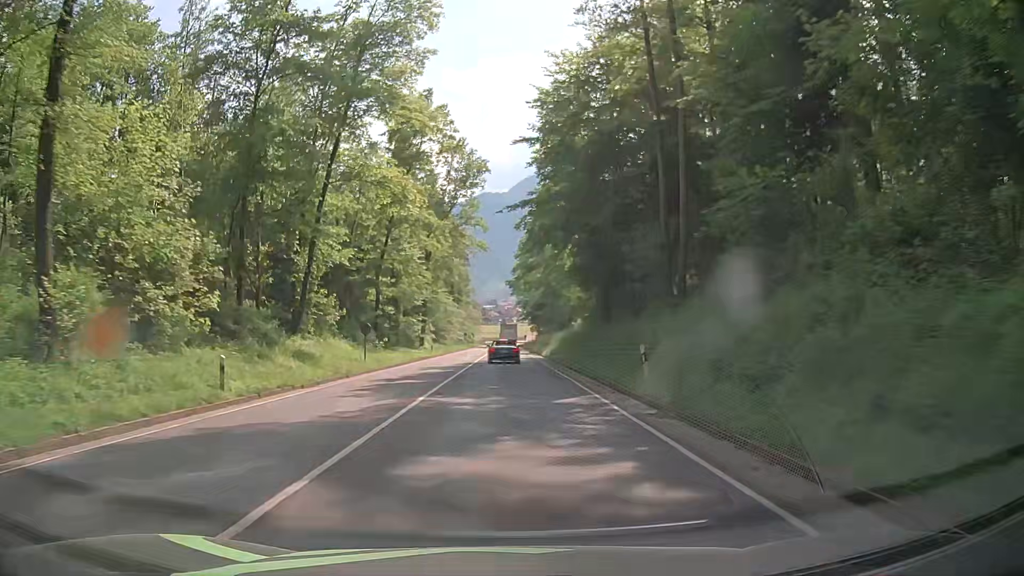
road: primary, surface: asphalt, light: Day
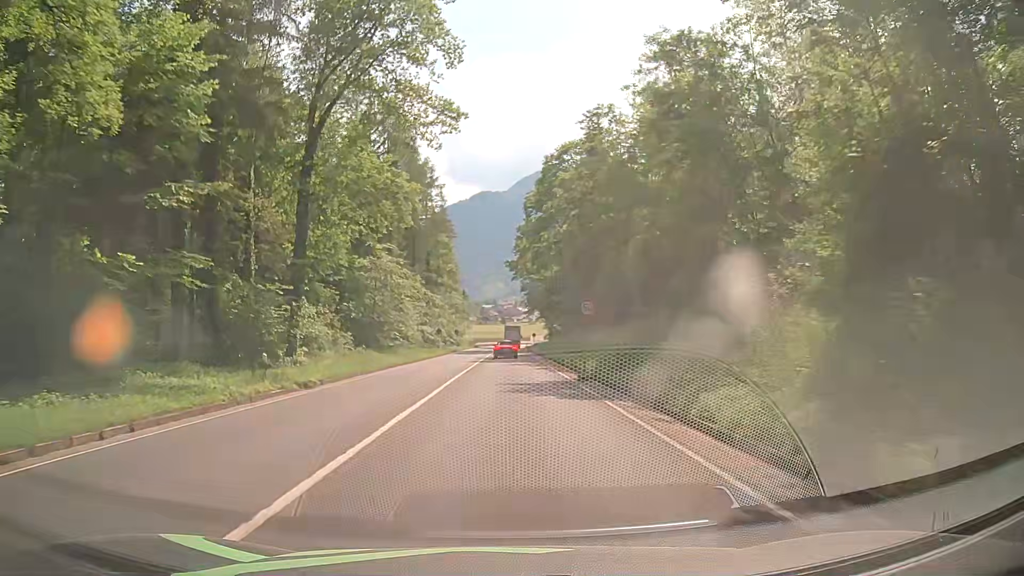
(-0.2, +45.3) m; 0°
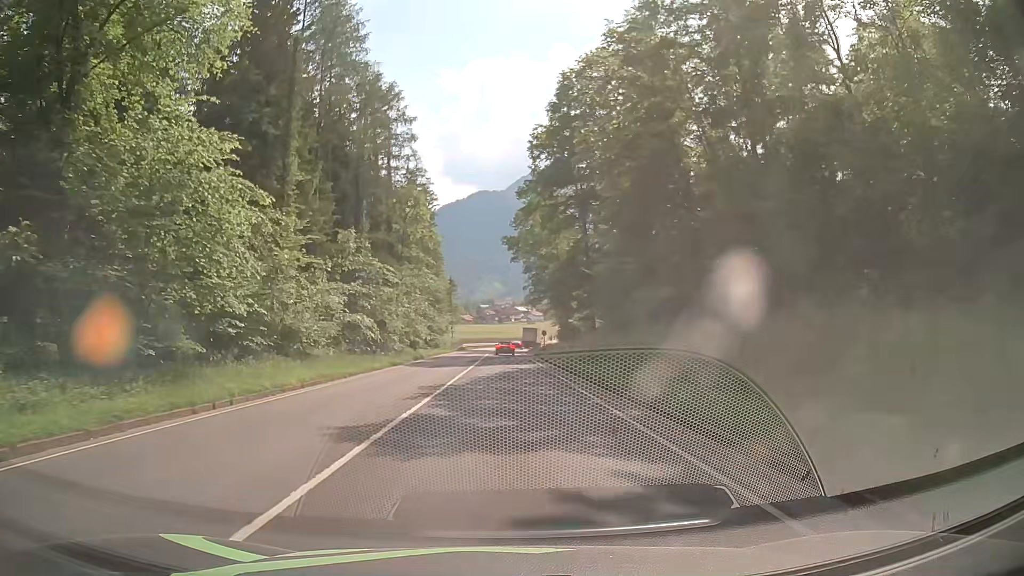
(+0.1, +32.2) m; -1°
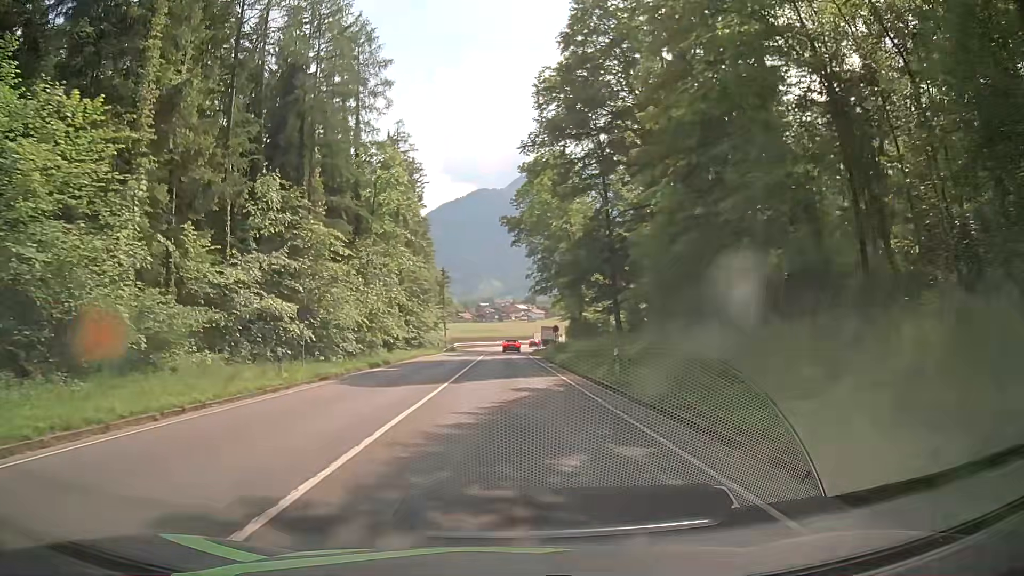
(+0.2, +15.6) m; 0°
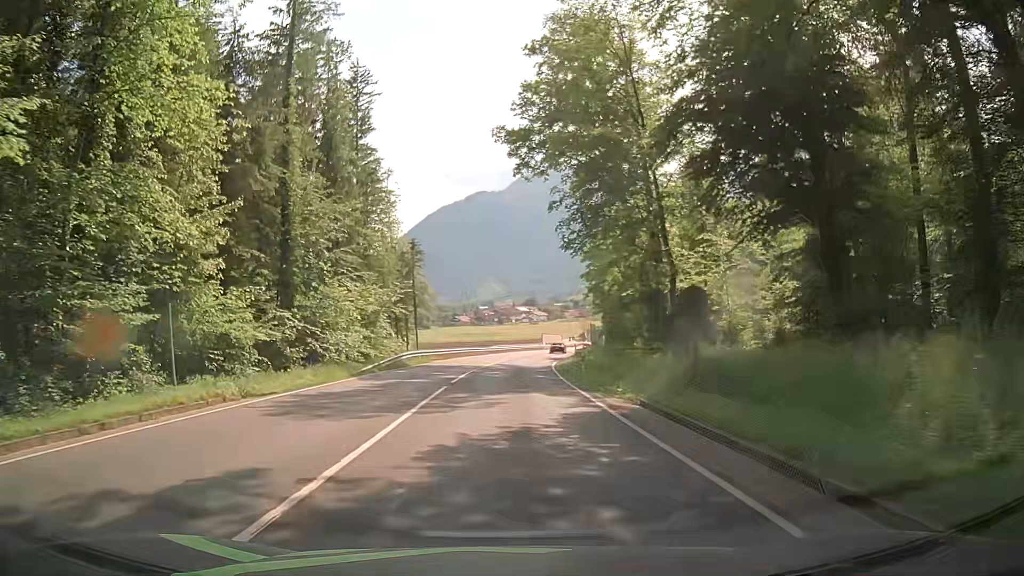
(+0.2, +38.4) m; 0°
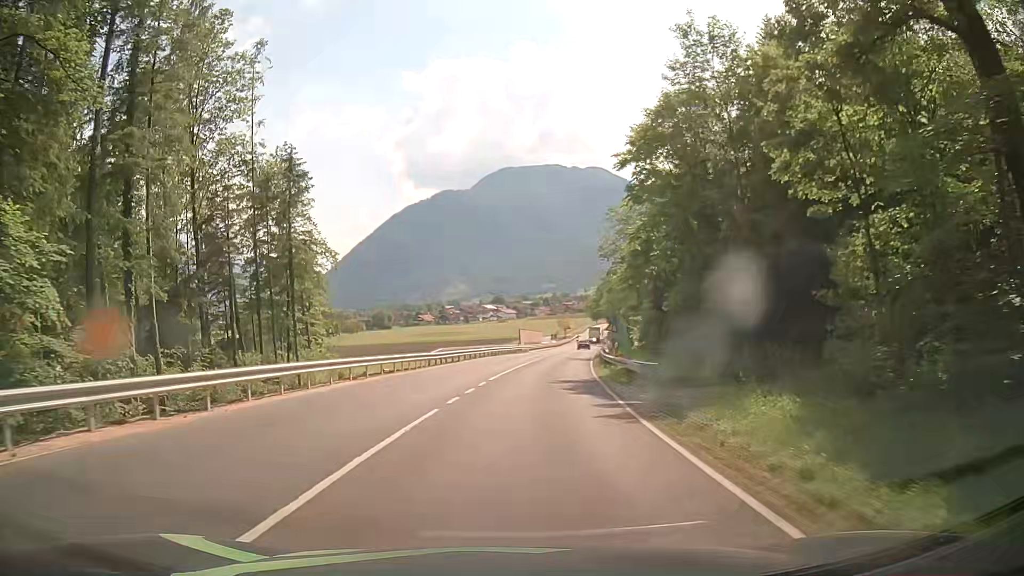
(+1.1, +38.2) m; +4°
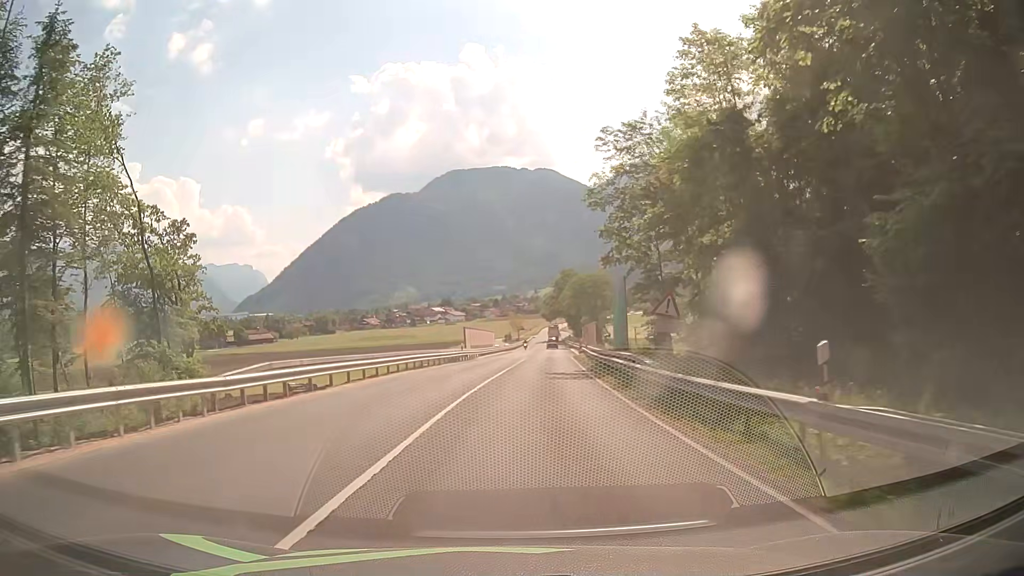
(+0.5, +23.0) m; +3°
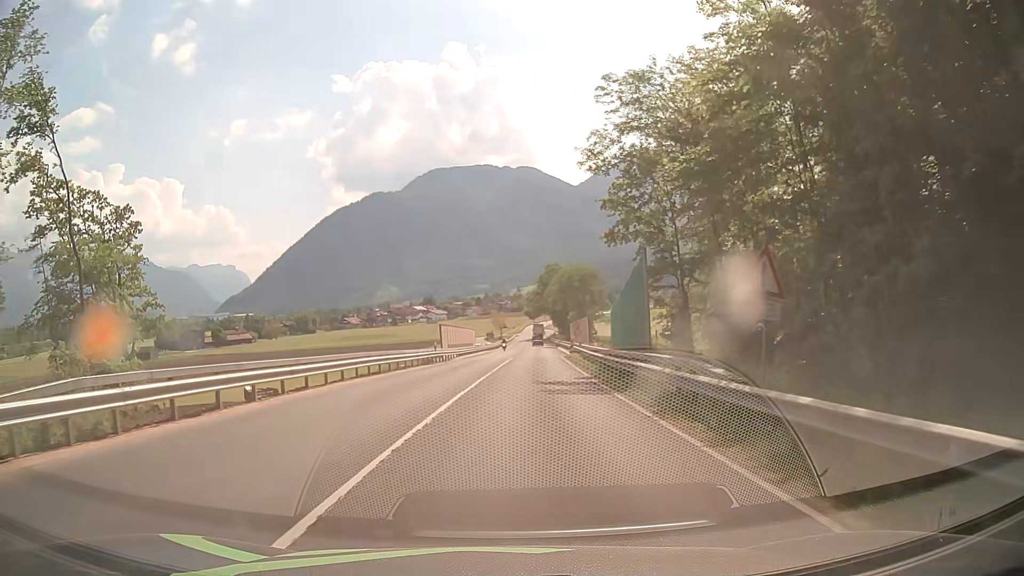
(+0.2, +7.7) m; +3°
(0, +10) (0, +20) (+1, +30) (+1, +40) (+2, +50) (+2, +60) (+2, +70) (+3, +80) (+3, +90) (+4, +100) m
